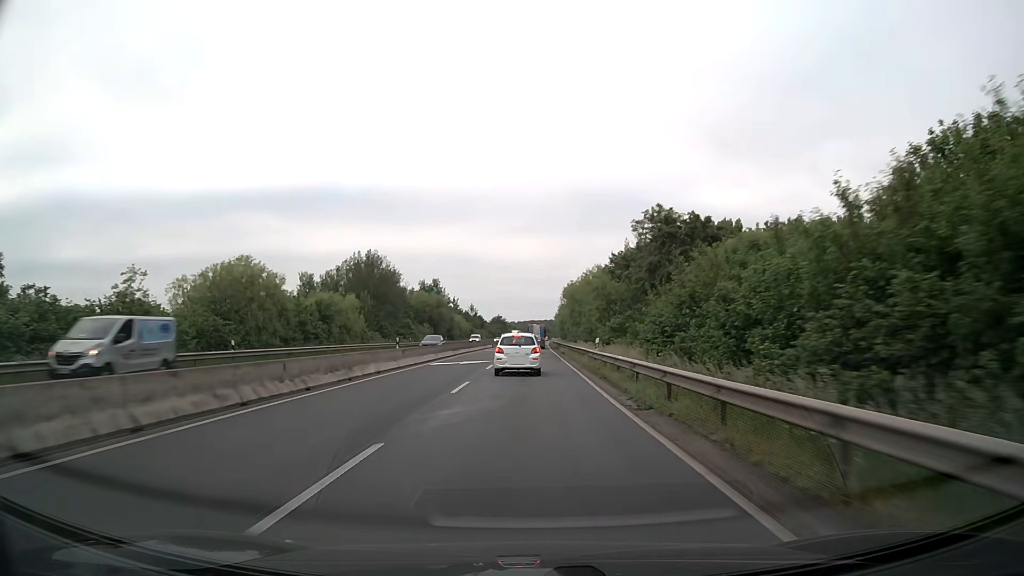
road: trunk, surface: asphalt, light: Day
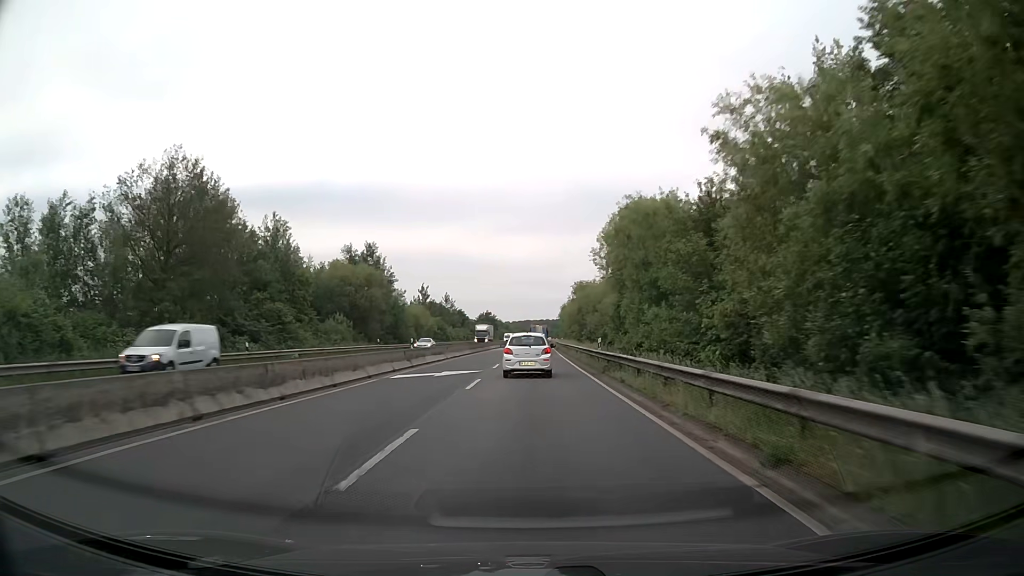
(0.0, +46.6) m; 0°
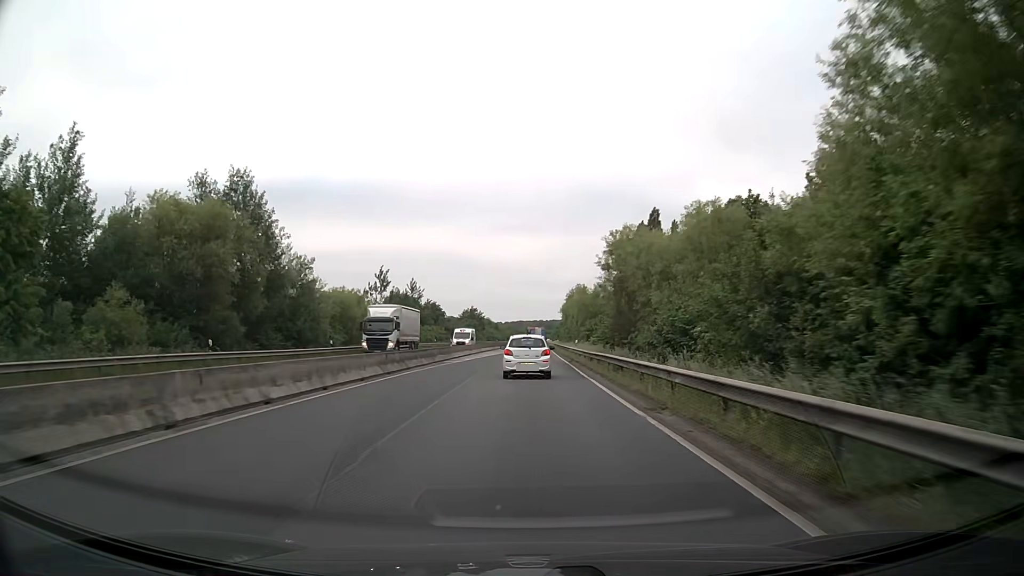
(+0.1, +33.0) m; 0°
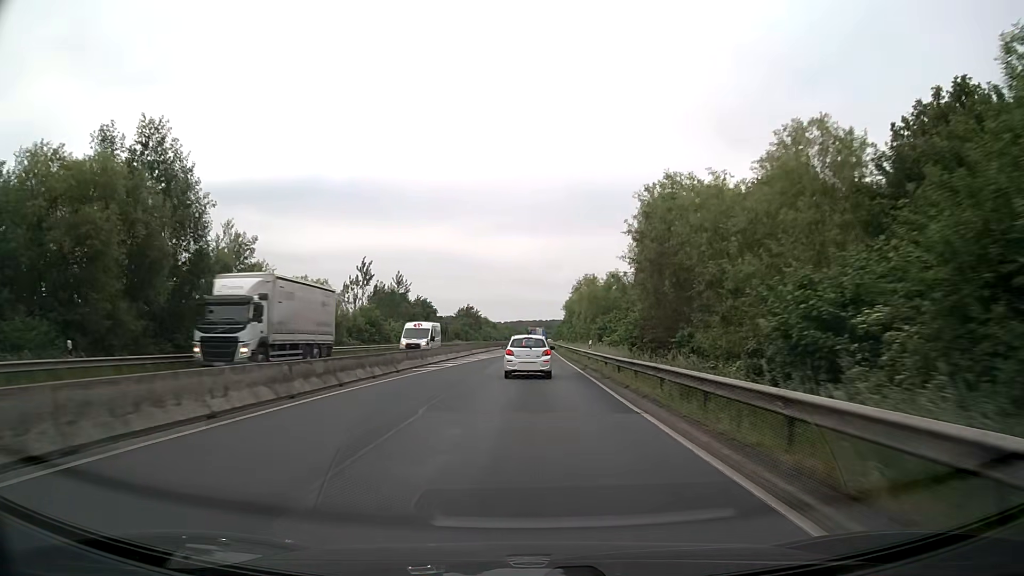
(0.0, +10.7) m; 0°
